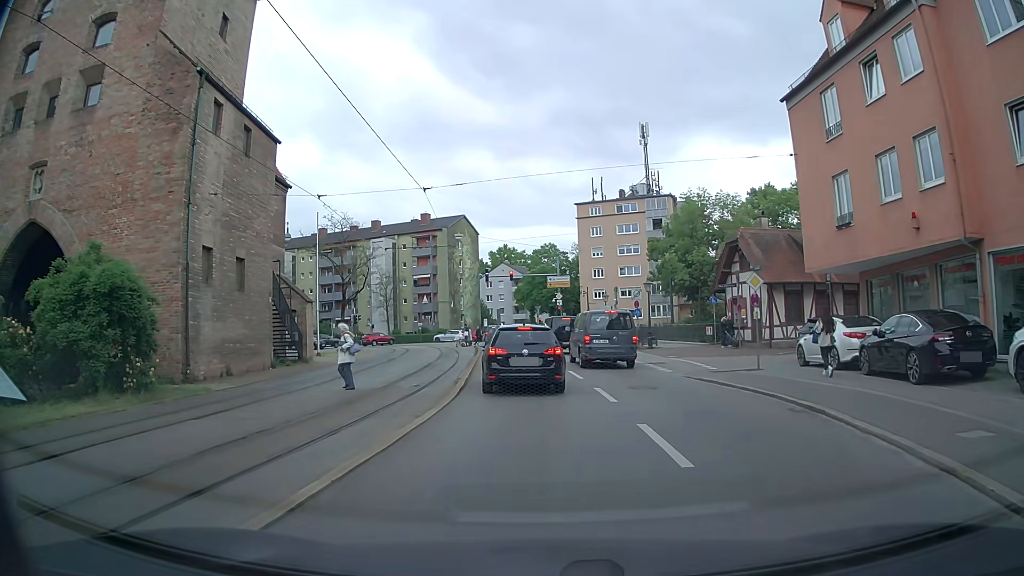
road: tertiary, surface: asphalt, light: Day
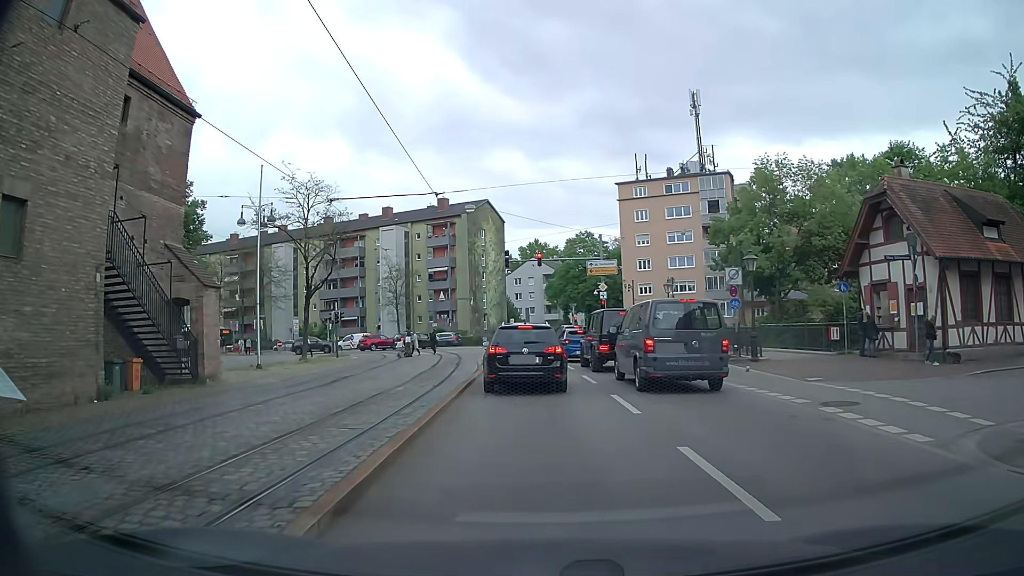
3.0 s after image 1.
(-0.4, +13.8) m; -4°
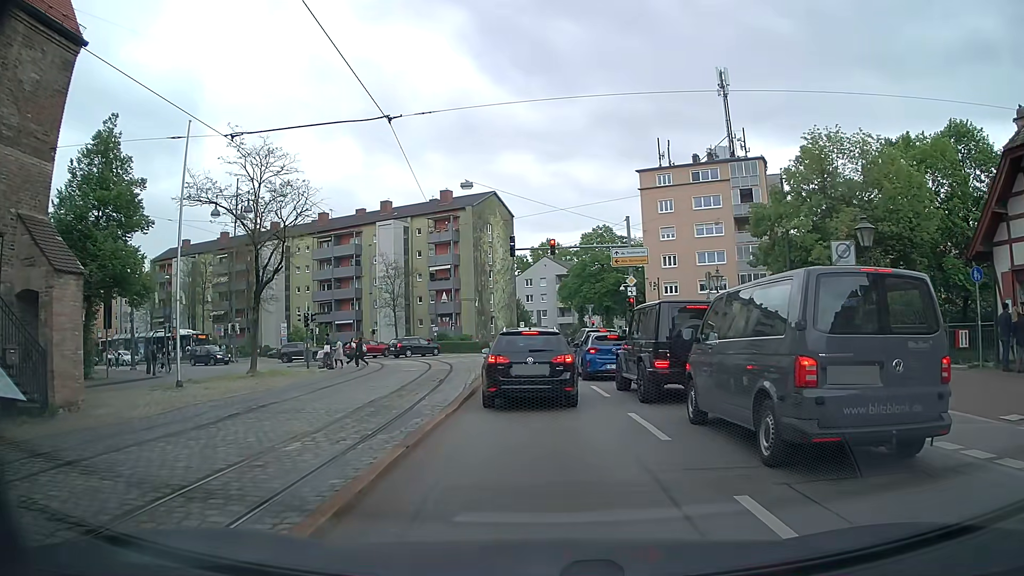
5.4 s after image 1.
(+0.1, +8.0) m; 0°
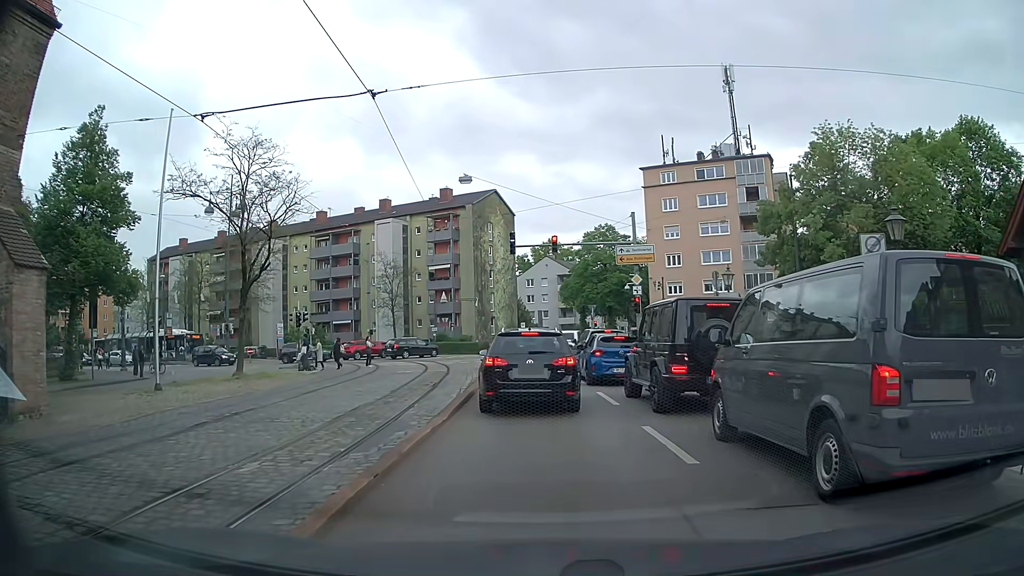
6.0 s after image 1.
(0.0, +1.5) m; -1°
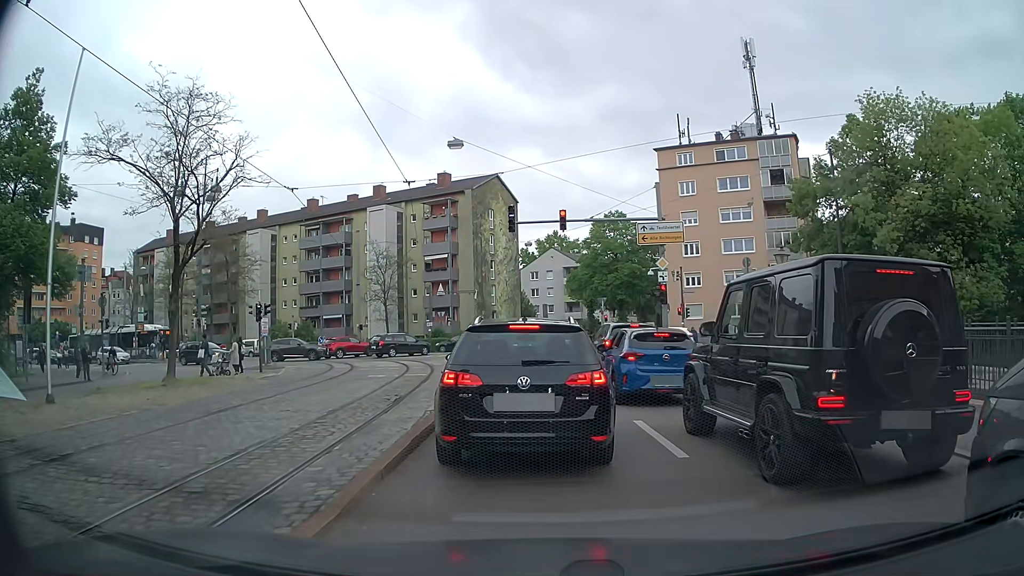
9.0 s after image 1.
(+0.2, +5.7) m; +1°
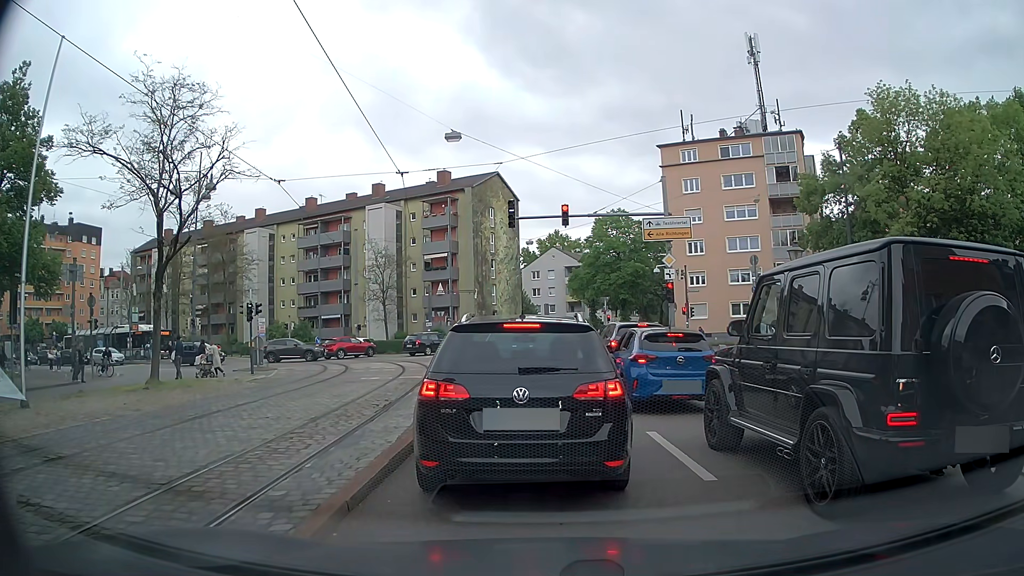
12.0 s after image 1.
(0.0, +1.1) m; 0°
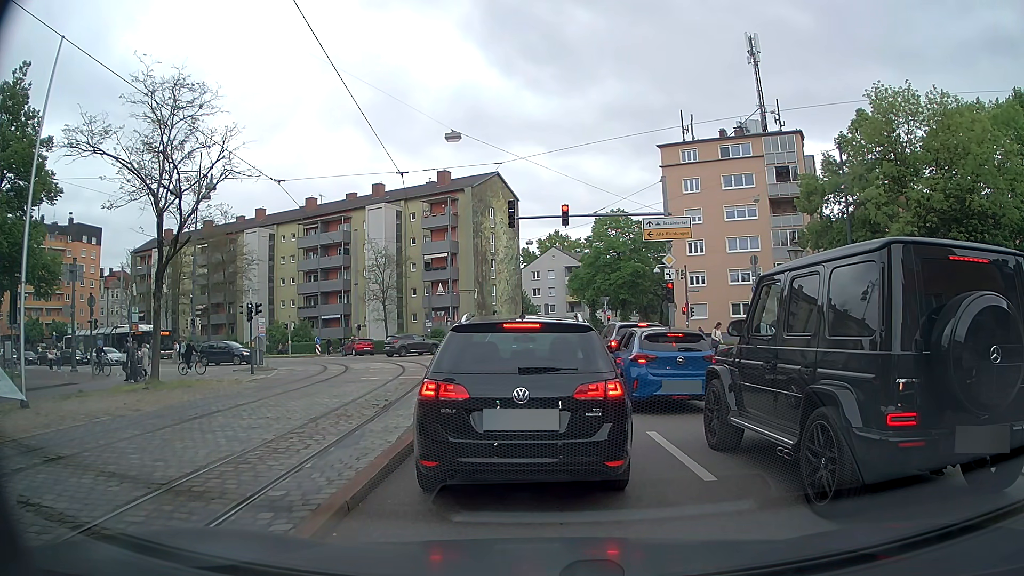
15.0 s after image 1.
(0.0, 0.0) m; 0°
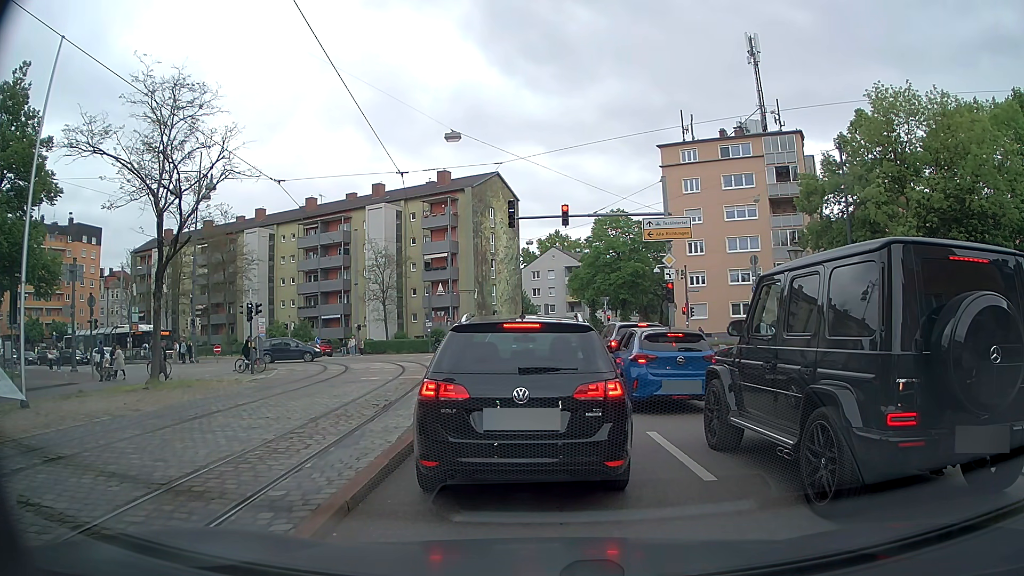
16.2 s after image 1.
(0.0, 0.0) m; 0°
(0, +10) (0, +20) (-1, +30) (-1, +40) (-5, +49) (-13, +56) (-22, +60) (-31, +63) (-41, +66) (-50, +69) m
